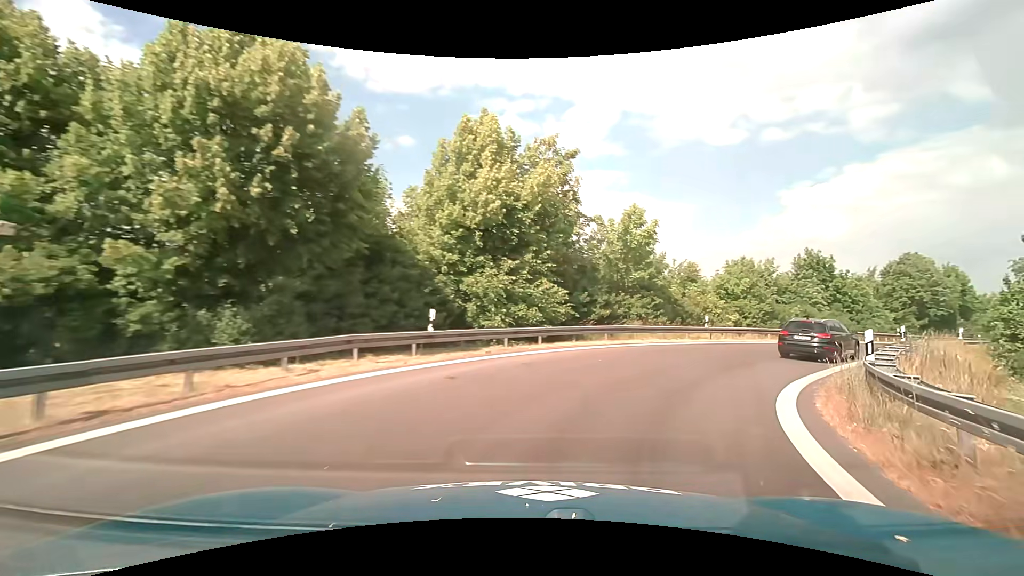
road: motorway_link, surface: asphalt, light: Day
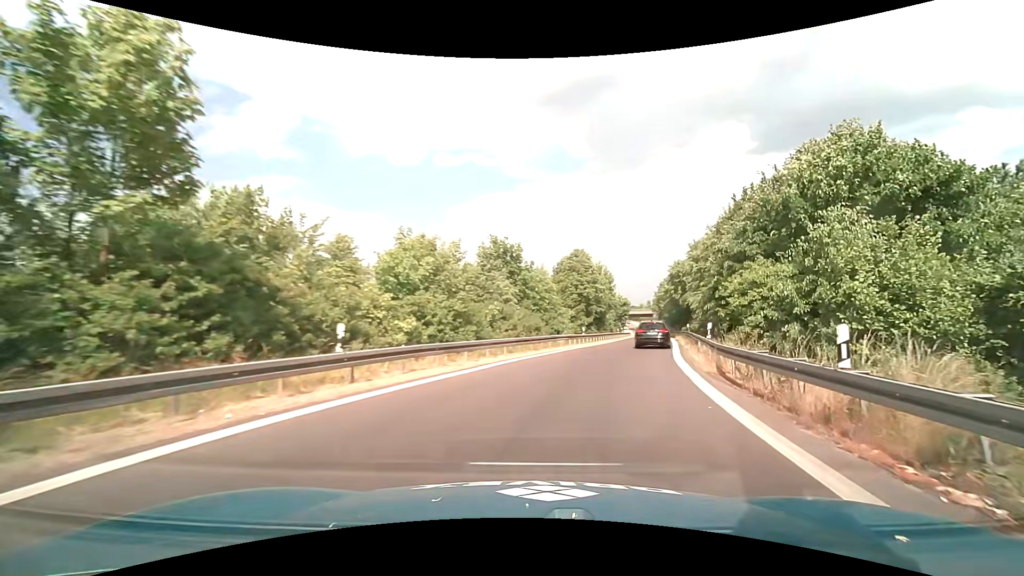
(+5.5, +16.2) m; +36°
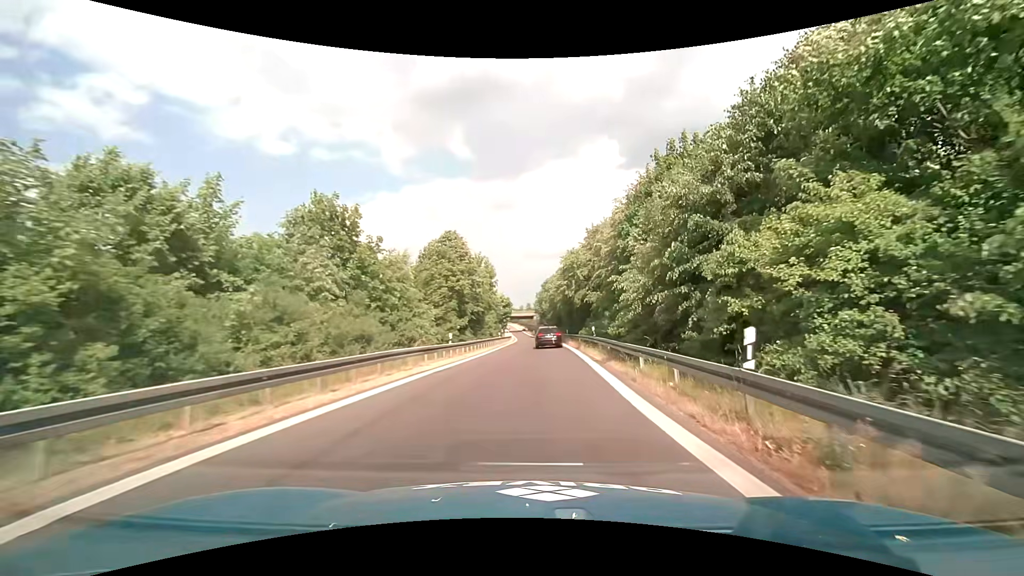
(+1.7, +12.7) m; +14°
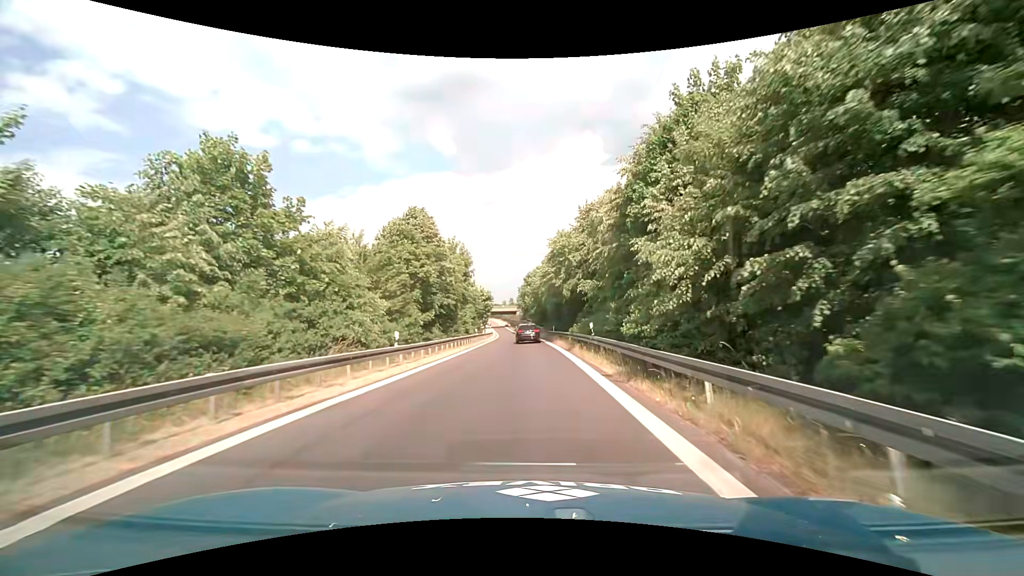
(+0.2, +7.1) m; +2°
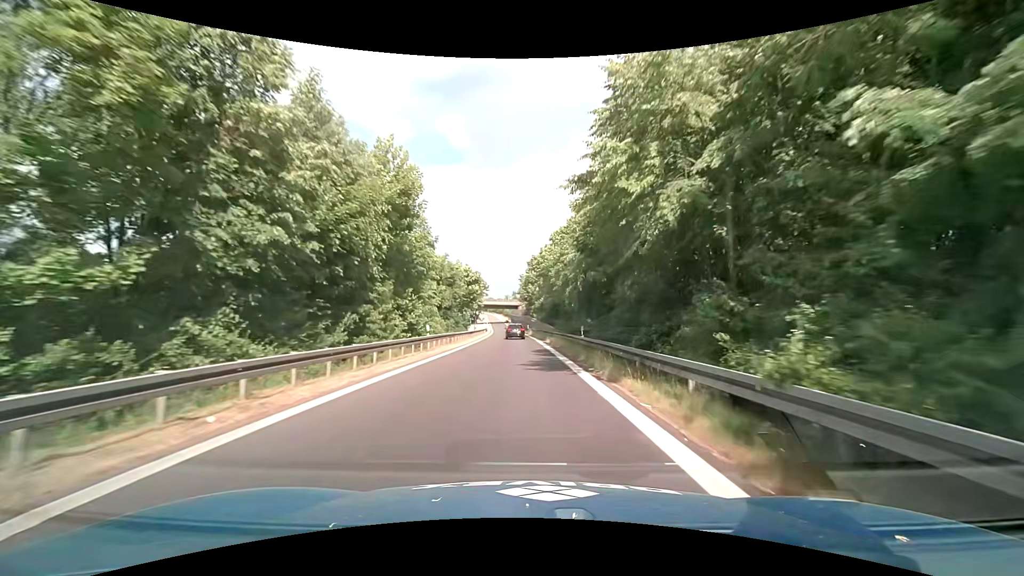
(-0.3, +25.4) m; -1°
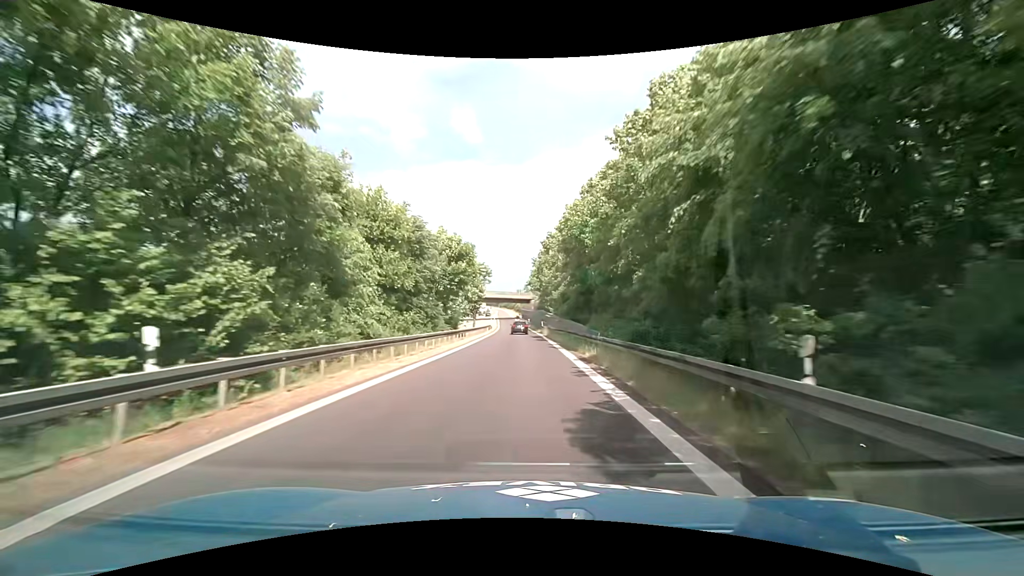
(-0.3, +19.2) m; -2°
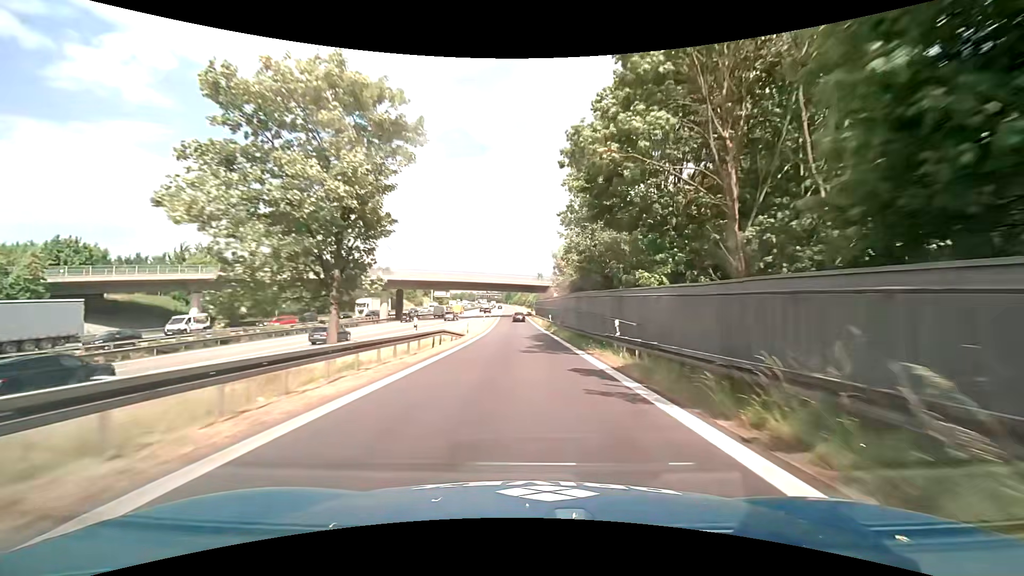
(-0.6, +51.3) m; -2°
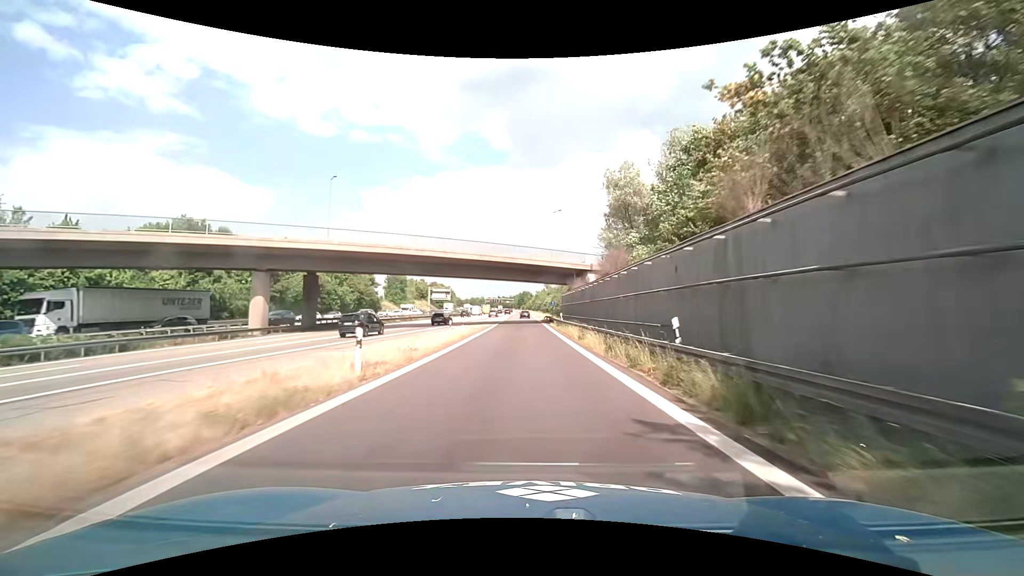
(-0.2, +43.4) m; -1°
(0, +10) (0, +20) (0, +30) (0, +40) (0, +50) (0, +60) (-1, +70) (-1, +80) (-2, +90) (-2, +100) m
